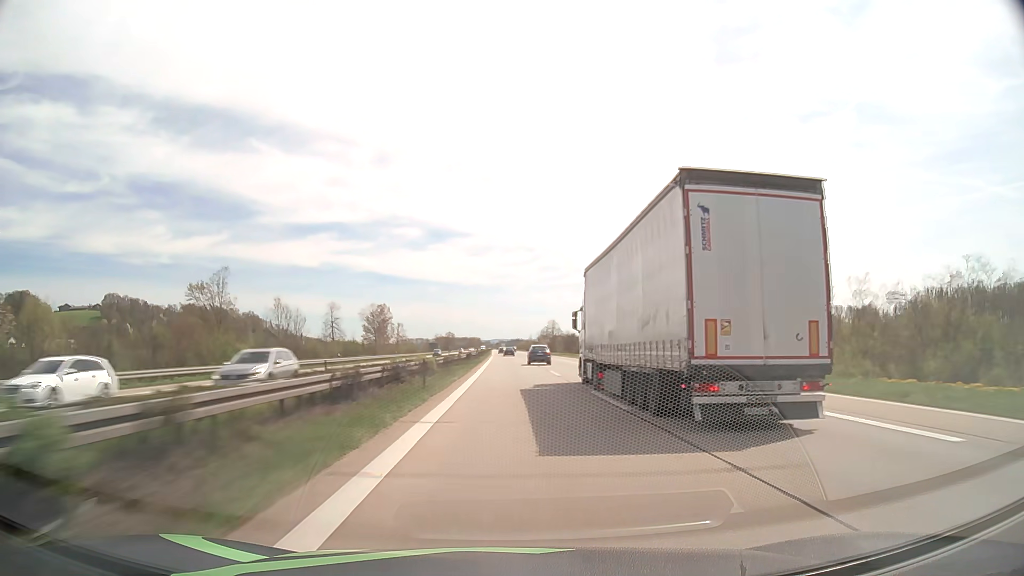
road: motorway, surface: asphalt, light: Day
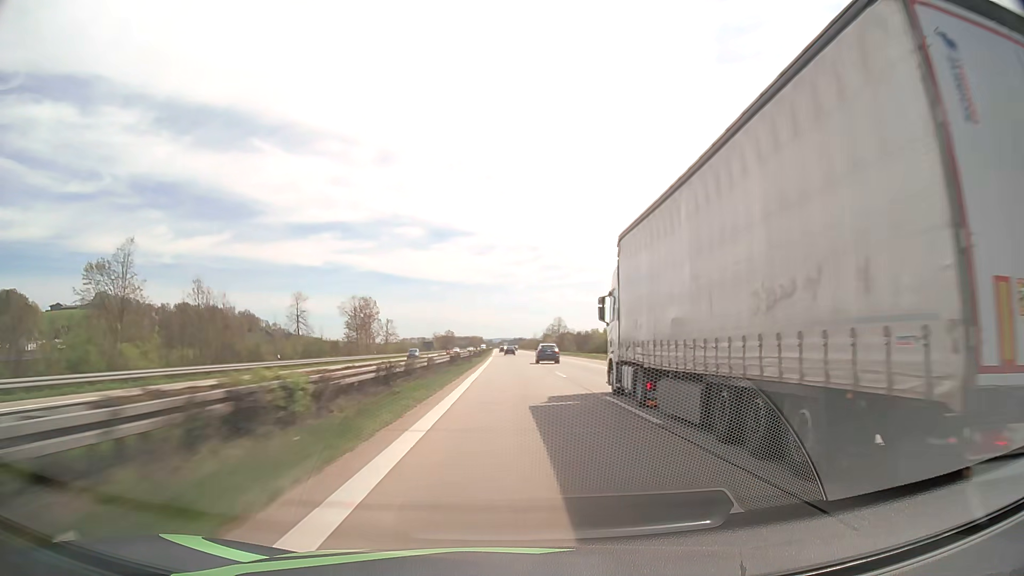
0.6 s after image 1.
(-0.1, +21.6) m; 0°
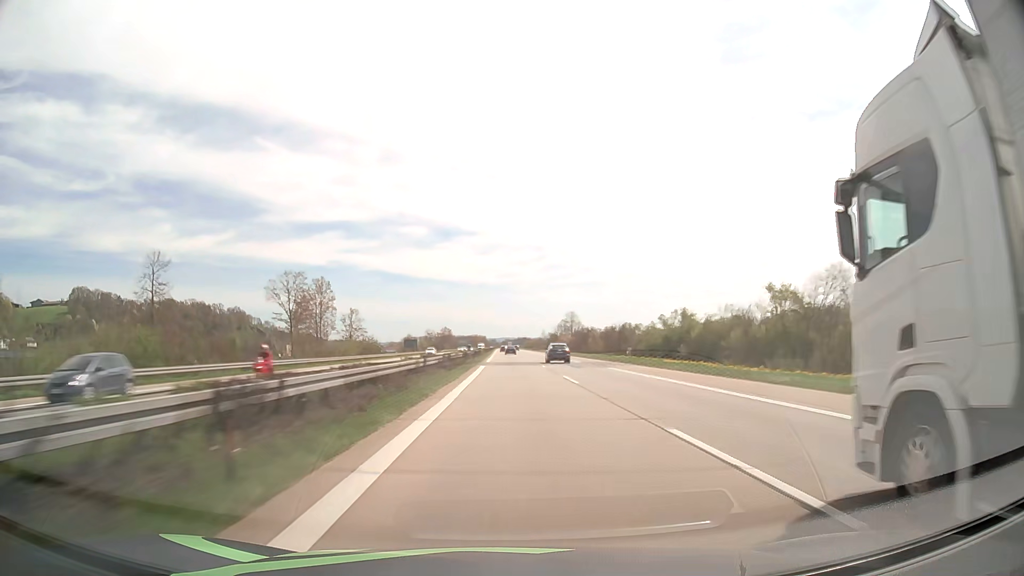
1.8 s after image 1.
(-0.1, +43.8) m; 0°
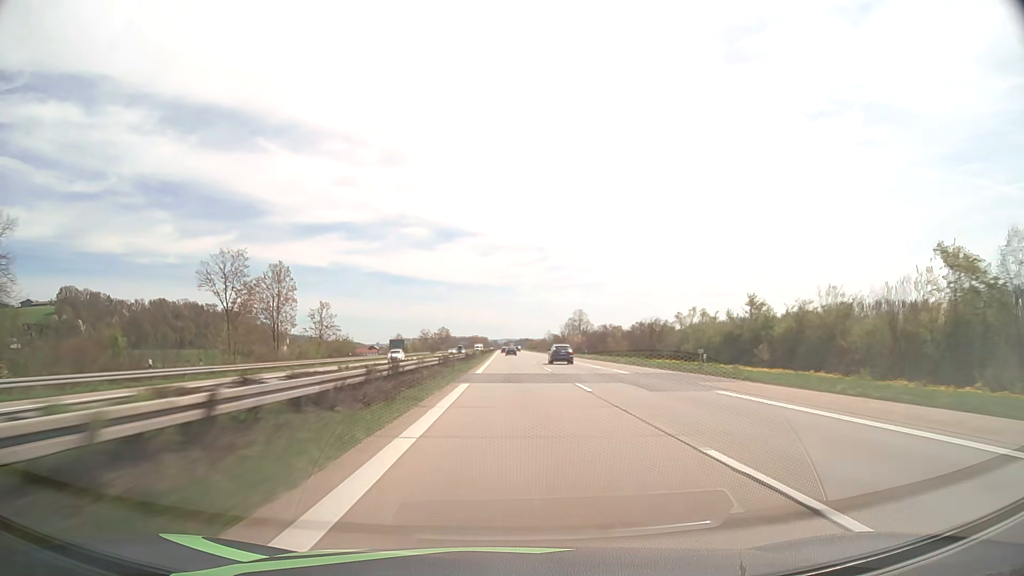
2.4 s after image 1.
(0.0, +22.2) m; 0°
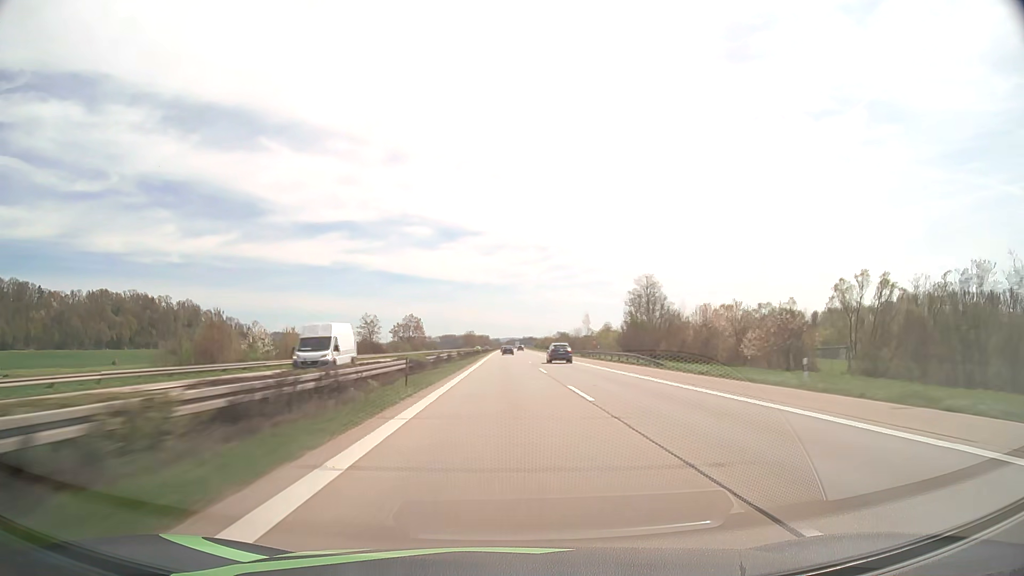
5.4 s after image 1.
(-0.1, +113.0) m; 0°
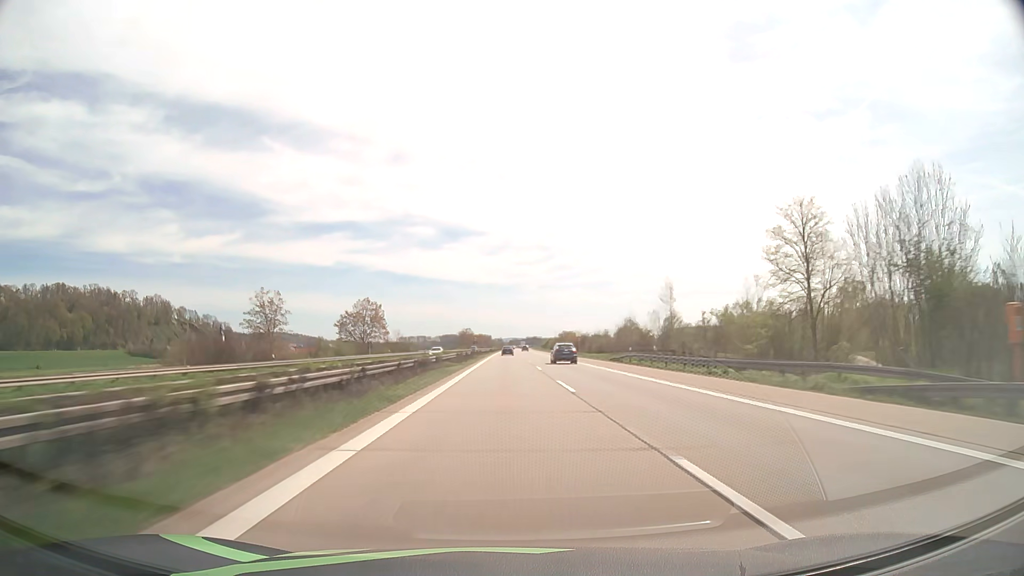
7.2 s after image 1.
(-0.1, +69.0) m; 0°
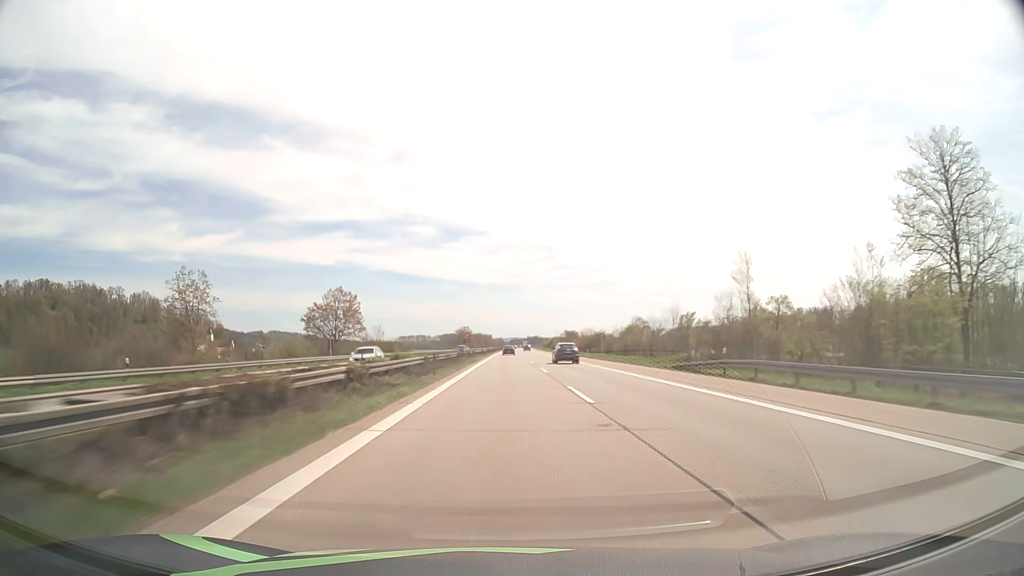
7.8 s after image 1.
(0.0, +23.2) m; 0°
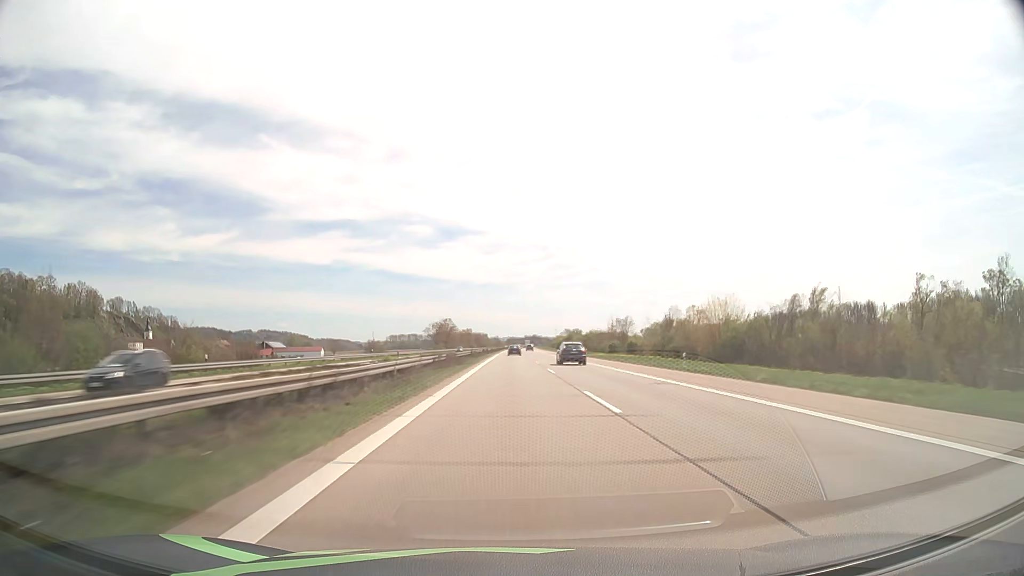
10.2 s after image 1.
(+0.1, +93.1) m; 0°
(0, +10) (0, +20) (0, +30) (0, +40) (0, +50) (0, +60) (0, +70) (0, +80) (0, +90) (+1, +100) m
